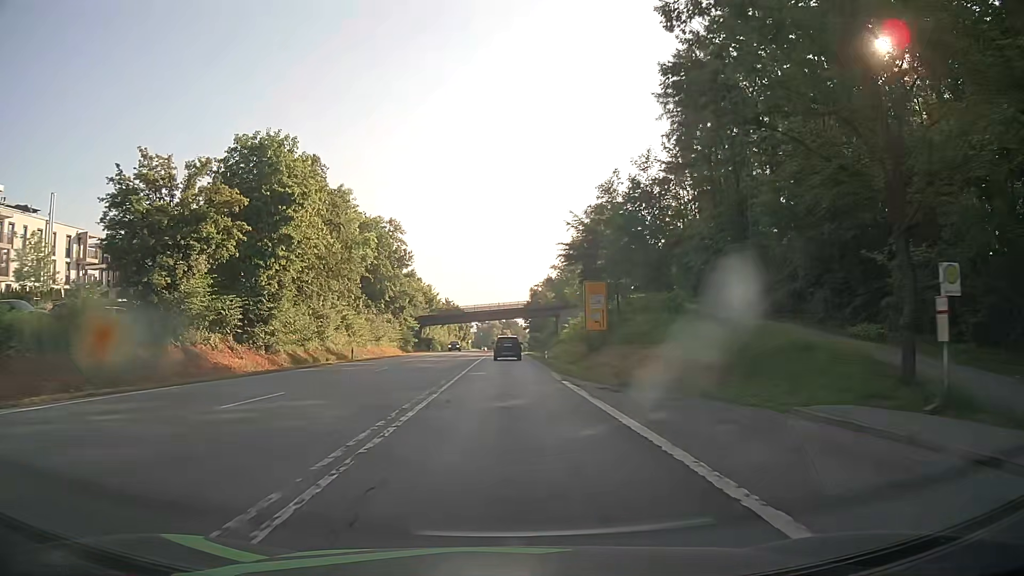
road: secondary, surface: asphalt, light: Day
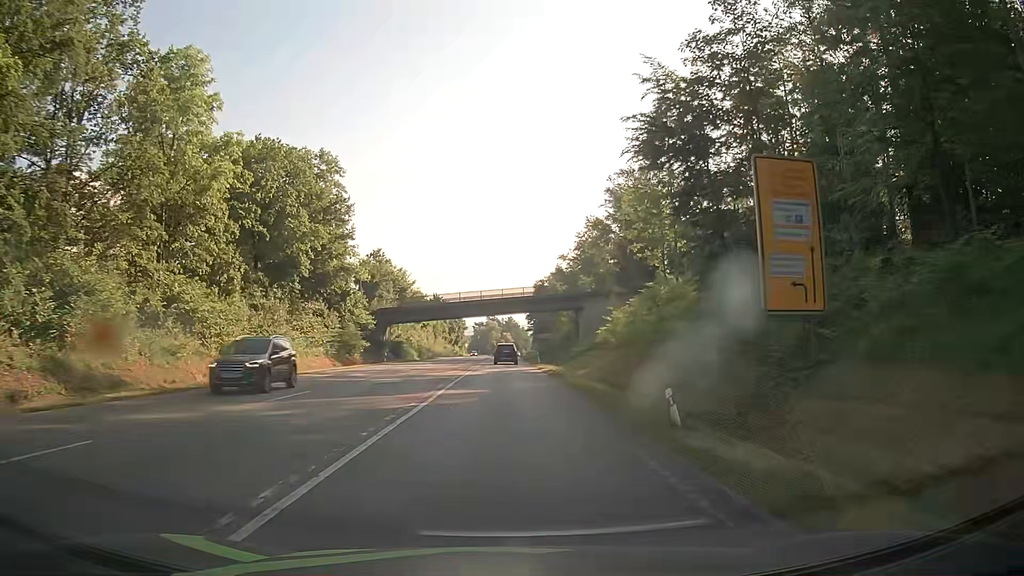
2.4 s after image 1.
(+0.1, +36.2) m; 0°
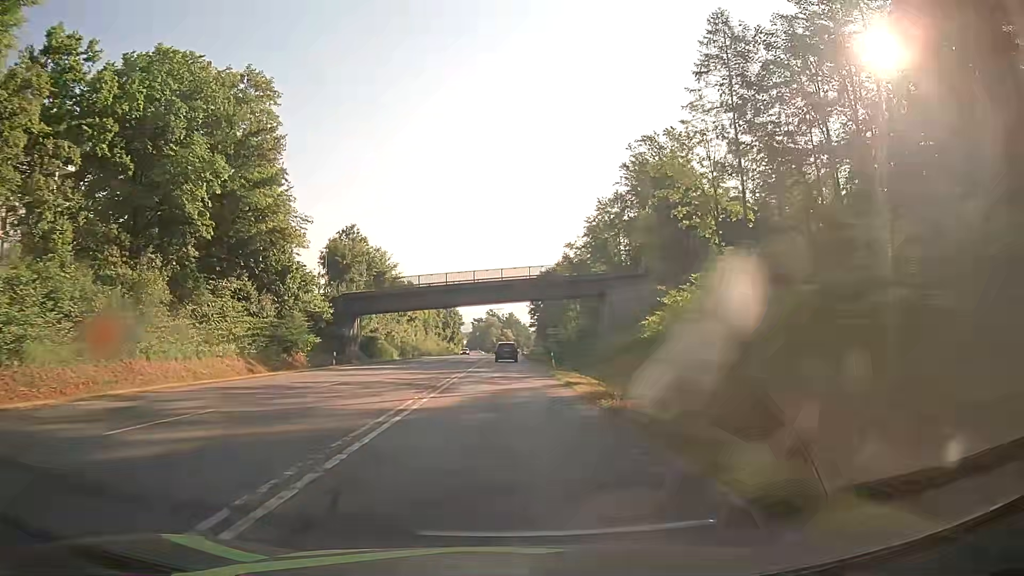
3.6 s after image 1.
(+0.1, +18.4) m; +1°
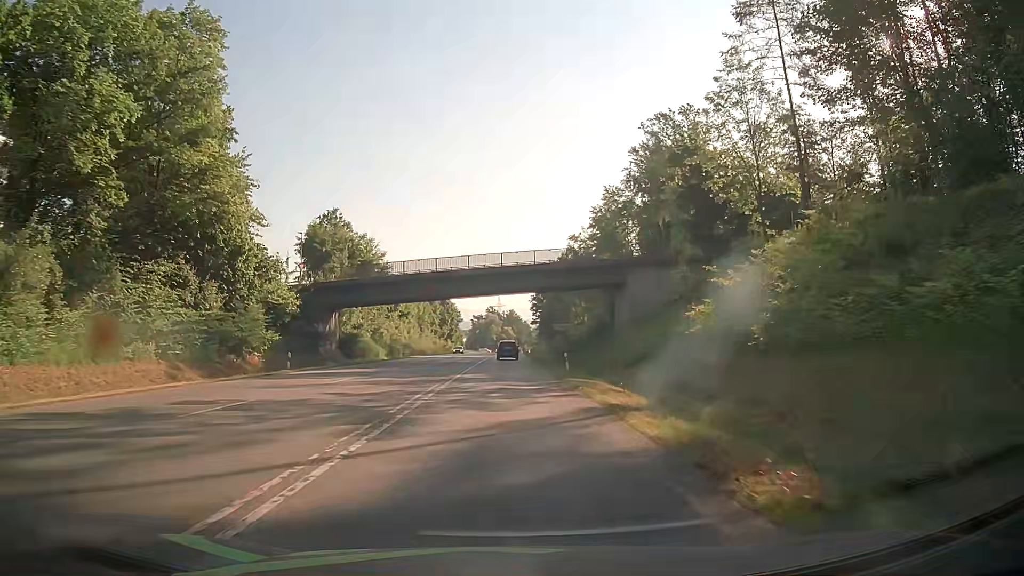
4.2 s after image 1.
(-0.1, +9.2) m; -1°
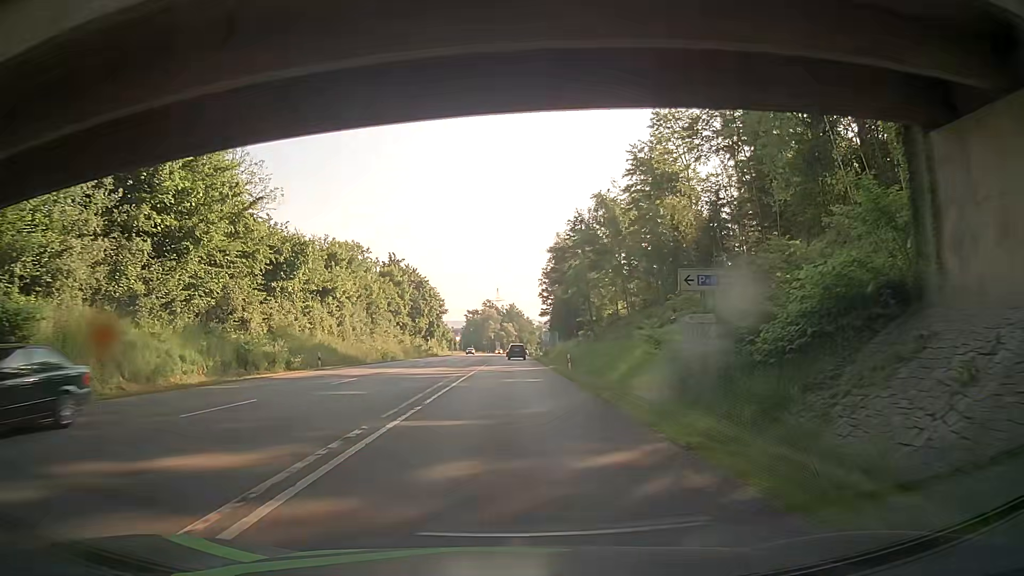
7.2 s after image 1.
(+0.1, +46.1) m; +1°
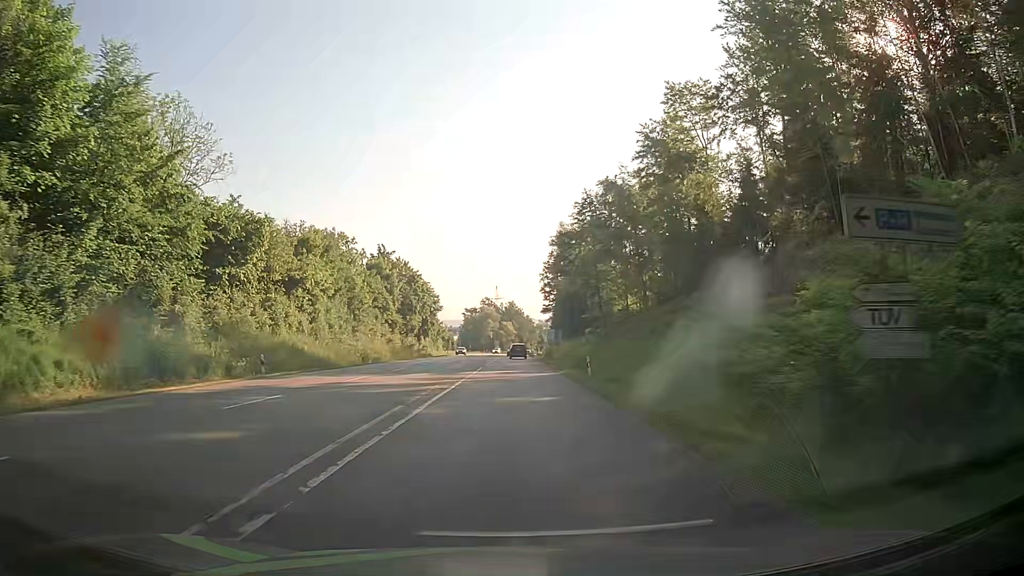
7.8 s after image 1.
(-0.1, +9.2) m; -1°
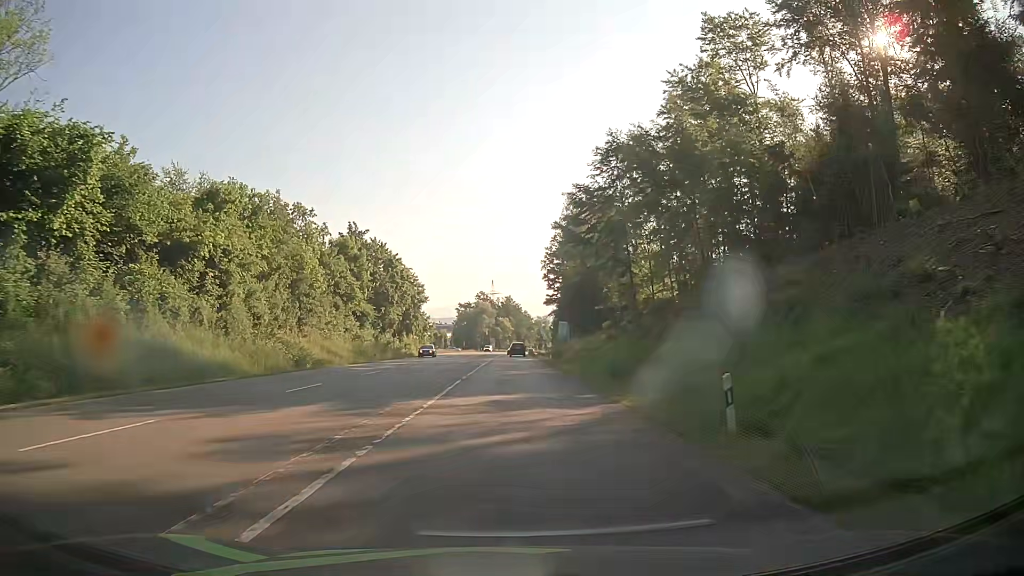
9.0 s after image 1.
(+0.1, +18.3) m; +1°
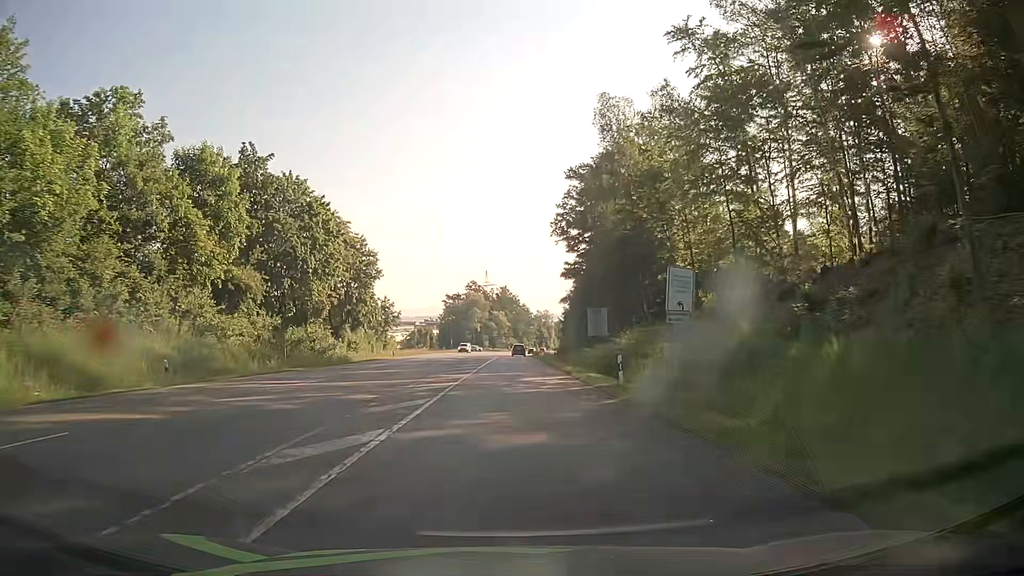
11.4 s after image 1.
(+0.1, +36.7) m; 0°
(0, +10) (0, +20) (0, +30) (0, +40) (0, +50) (0, +60) (+1, +70) (+1, +80) (+1, +90) (+1, +100) m
